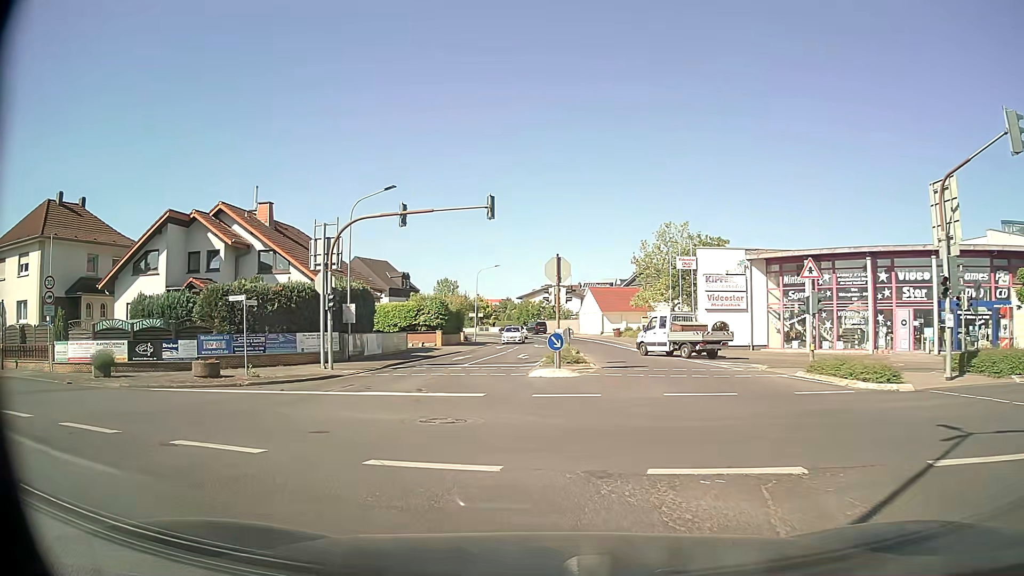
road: secondary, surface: asphalt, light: Day
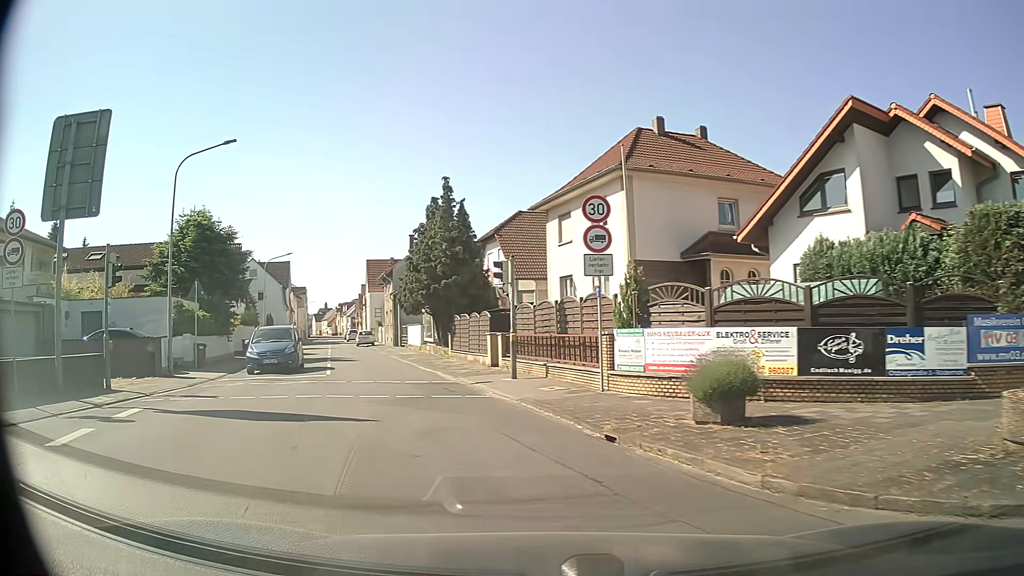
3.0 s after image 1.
(-8.0, +14.2) m; -57°
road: tertiary
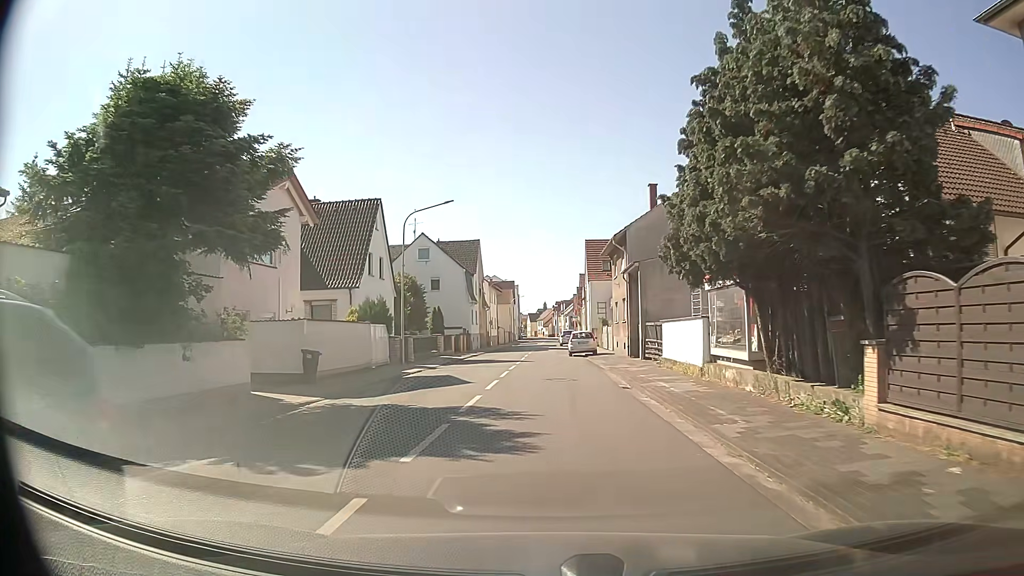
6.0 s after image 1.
(-5.6, +22.2) m; -20°
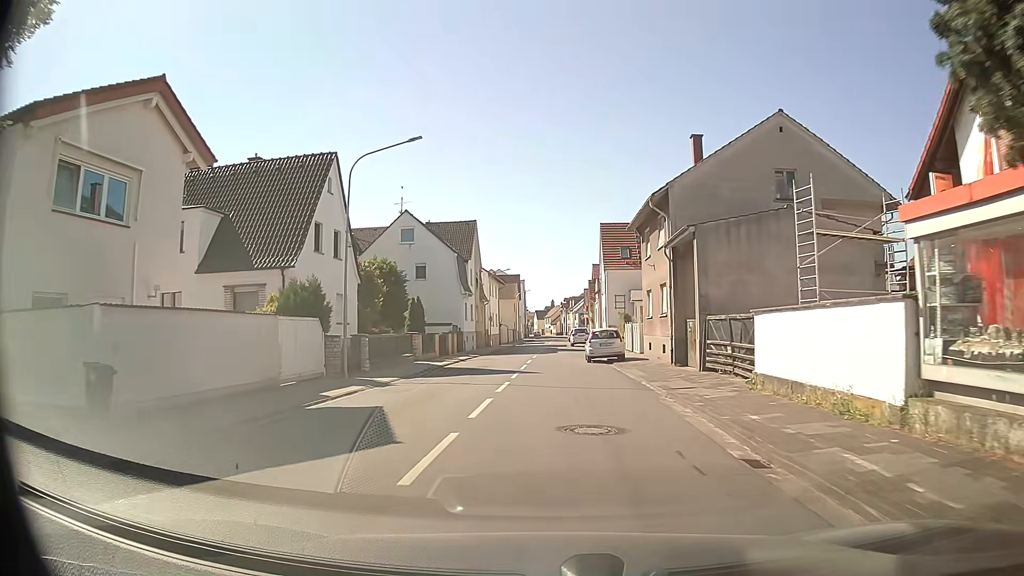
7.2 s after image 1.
(-0.1, +10.4) m; -1°
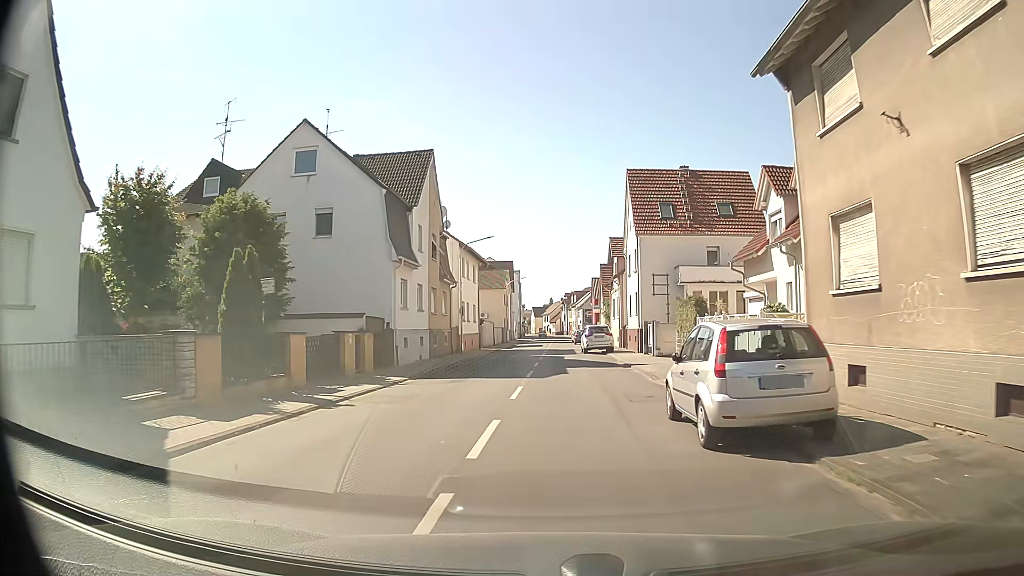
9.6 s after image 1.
(+0.1, +21.7) m; +1°
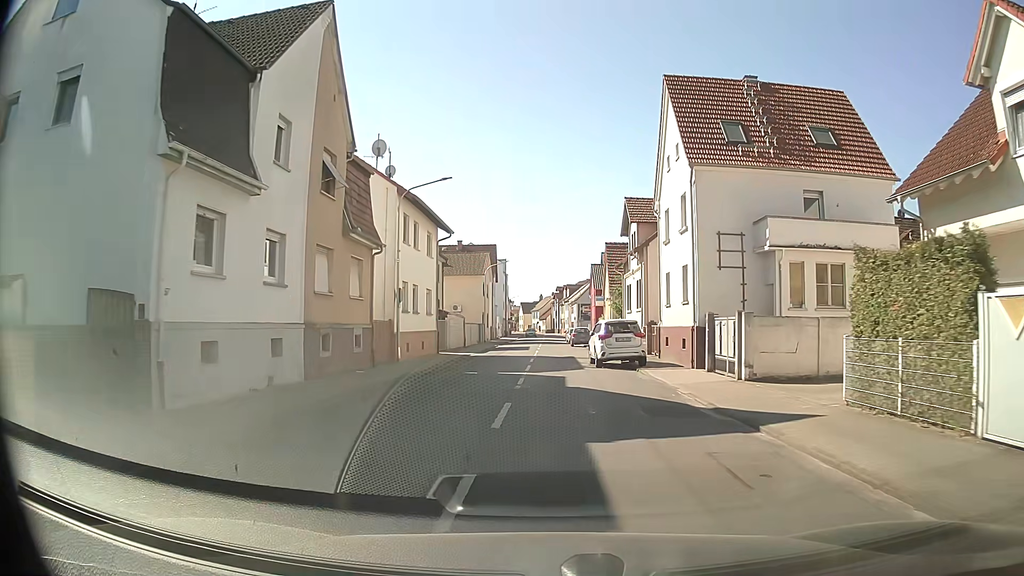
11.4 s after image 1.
(+0.1, +16.5) m; +1°
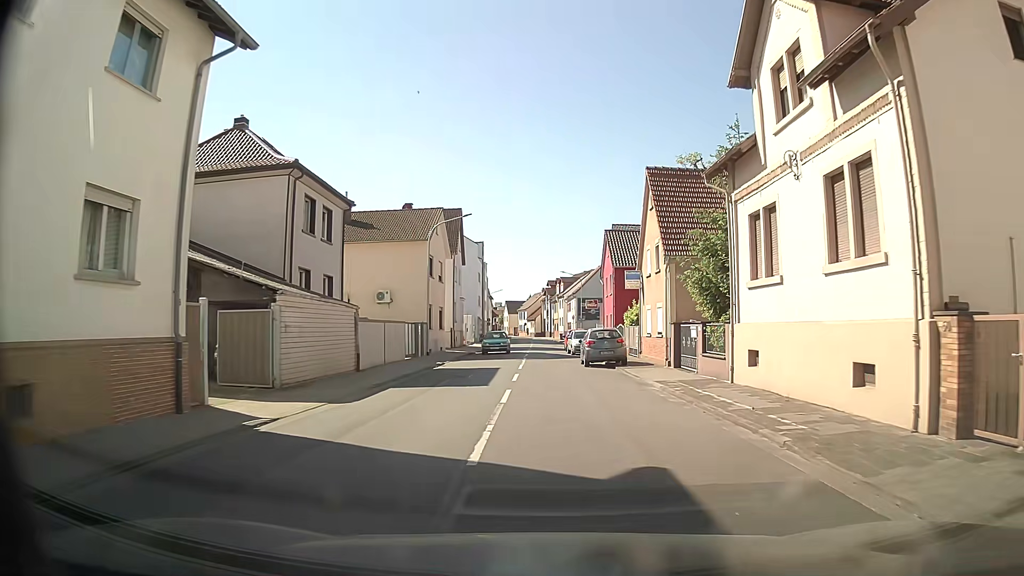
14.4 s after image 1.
(-0.2, +26.8) m; 0°
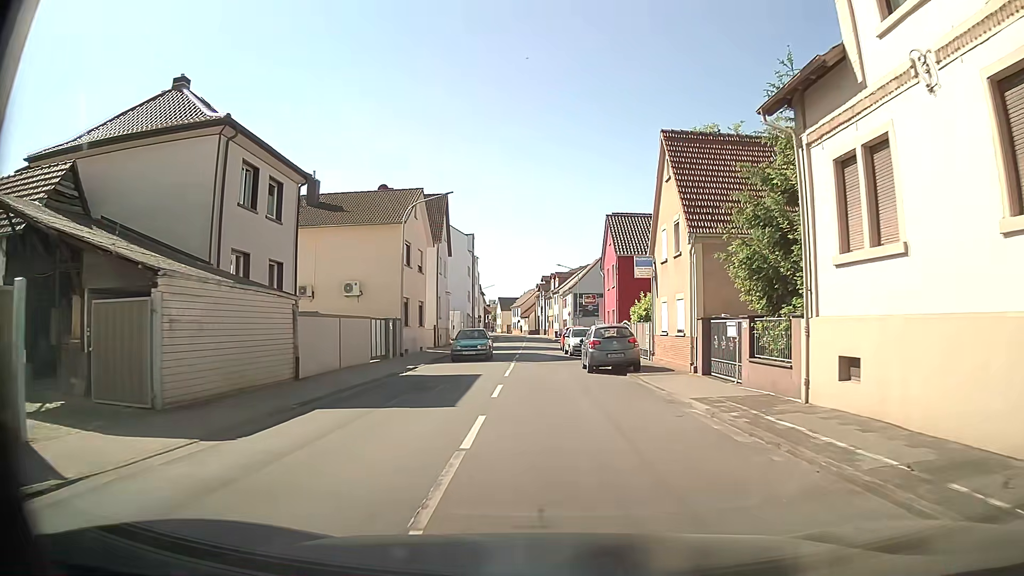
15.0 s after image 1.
(0.0, +5.3) m; +1°
(0, +10) (0, +20) (-1, +30) (-1, +40) (-1, +50) (-1, +60) (-1, +70) (-1, +80) (-2, +90) (-2, +100) m
